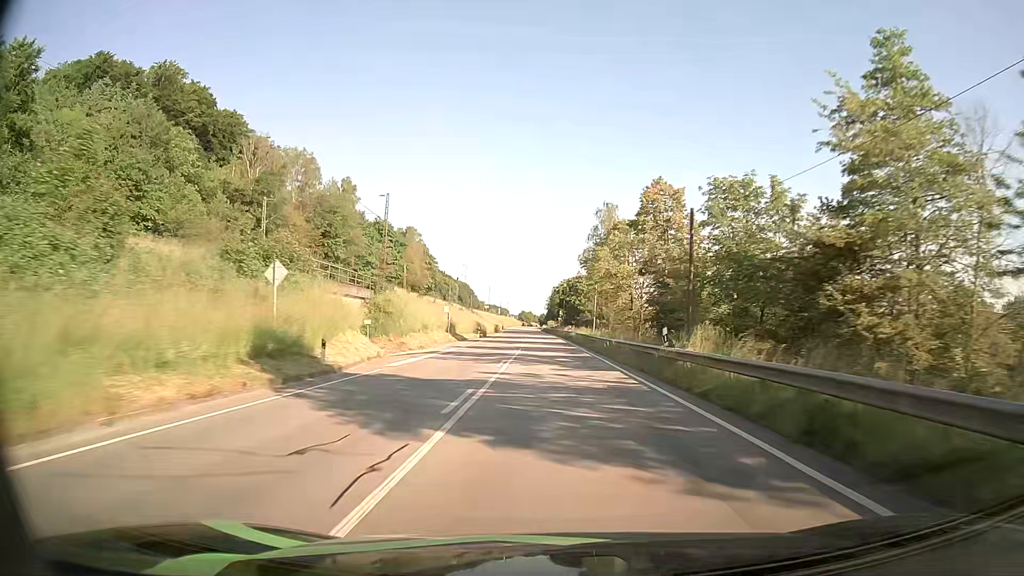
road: primary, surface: asphalt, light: Day
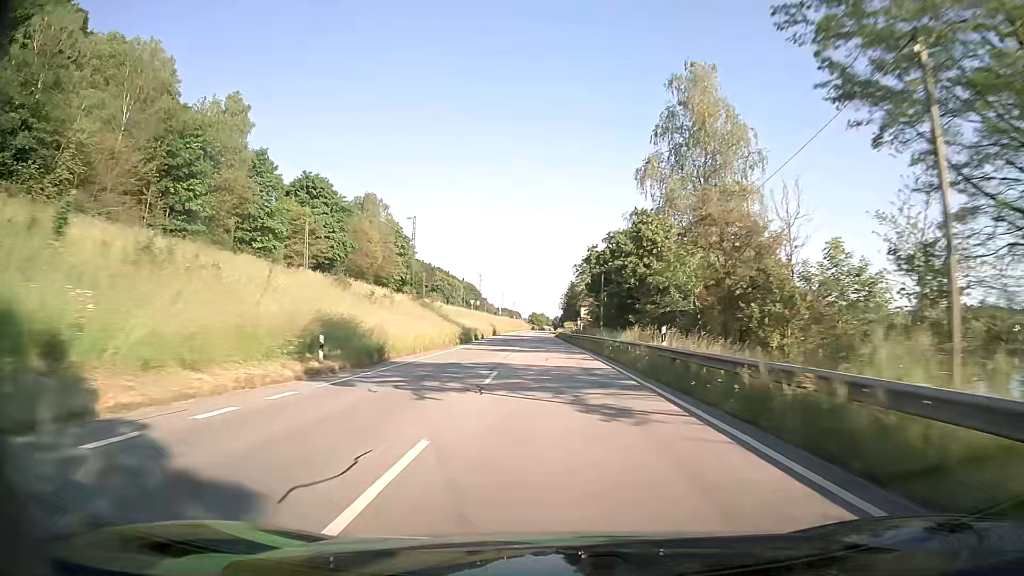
(-0.6, +55.8) m; -1°
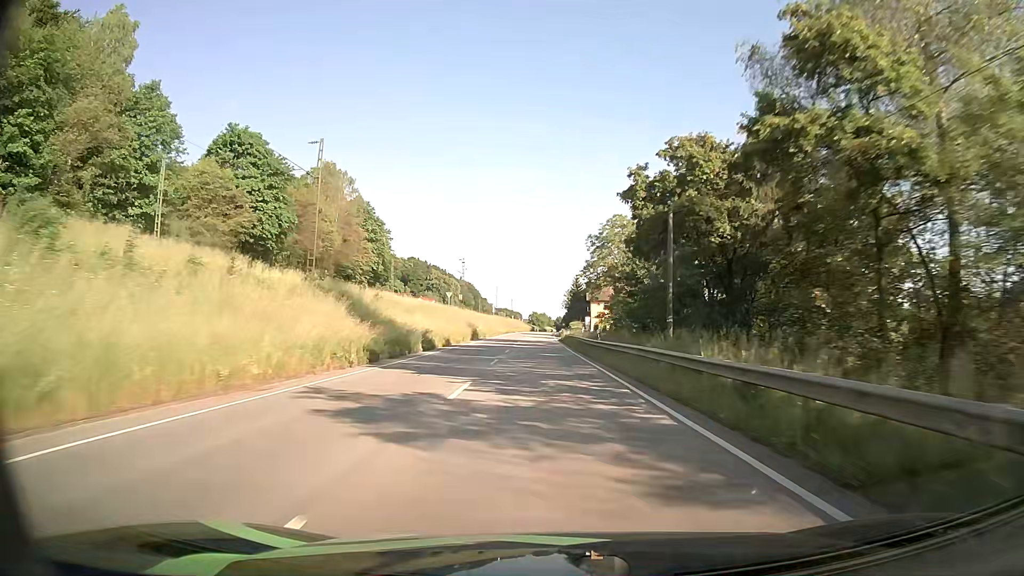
(0.0, +27.9) m; 0°
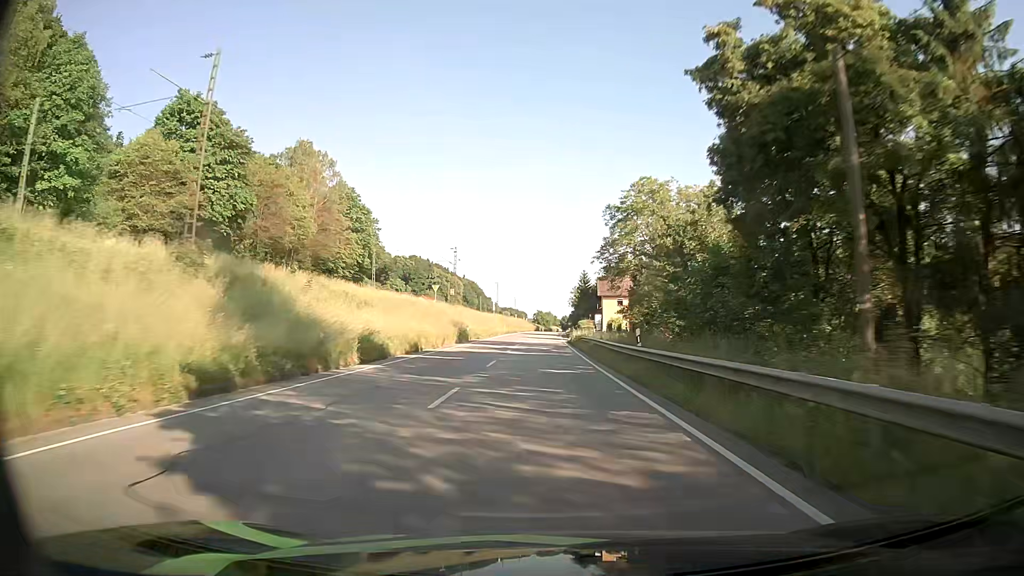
(-0.1, +13.9) m; -1°
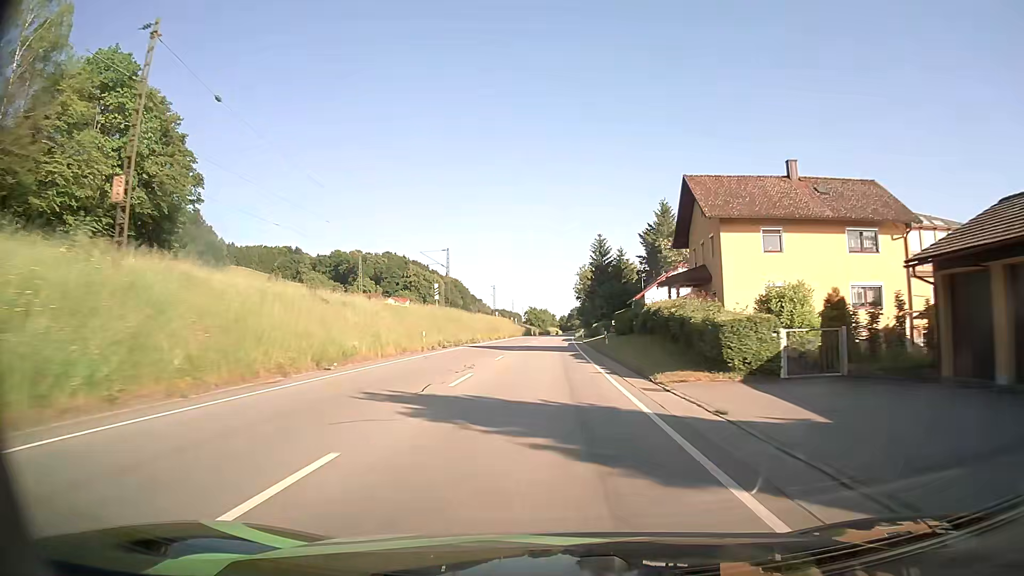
(-0.1, +69.4) m; 0°
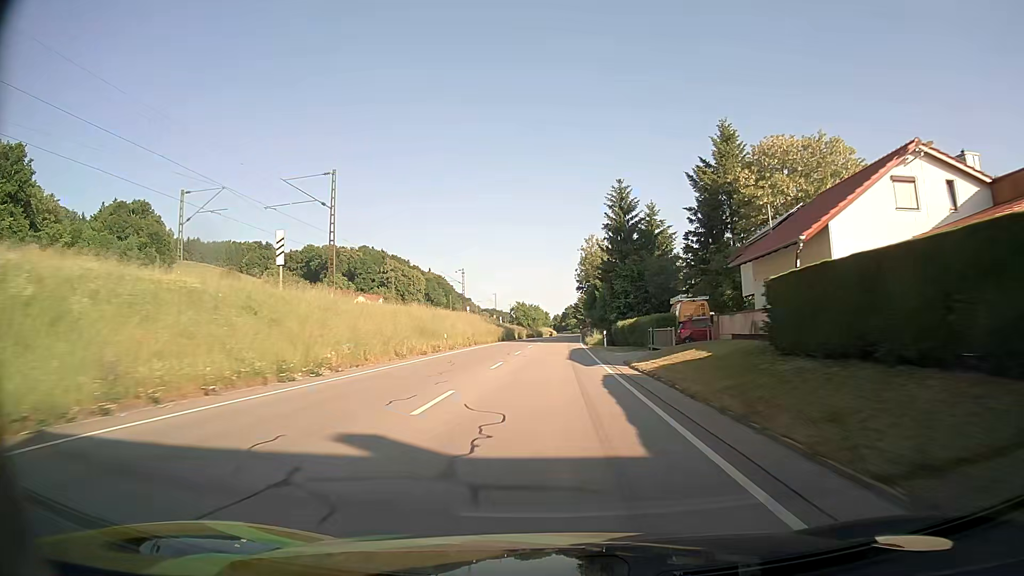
(+0.3, +41.7) m; +1°
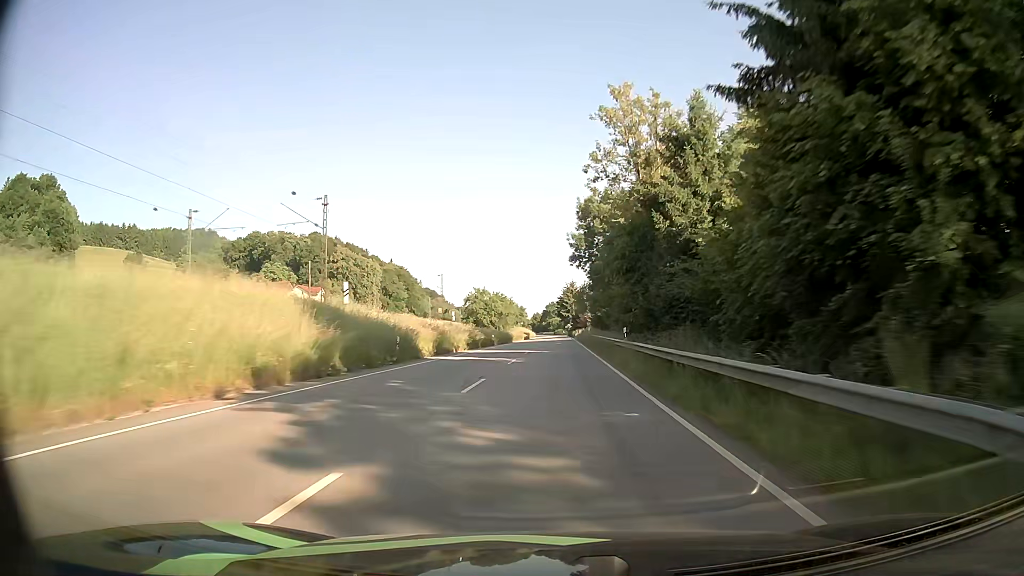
(+1.1, +57.5) m; +2°
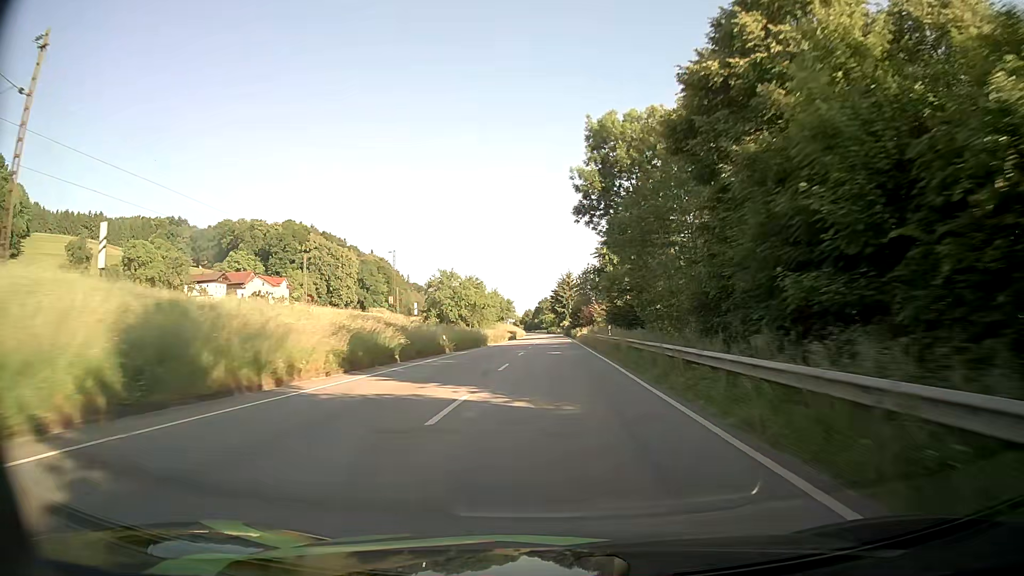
(+0.2, +29.6) m; +1°
(0, +10) (0, +20) (0, +30) (0, +40) (0, +50) (0, +60) (0, +70) (0, +80) (0, +90) (0, +100) m
